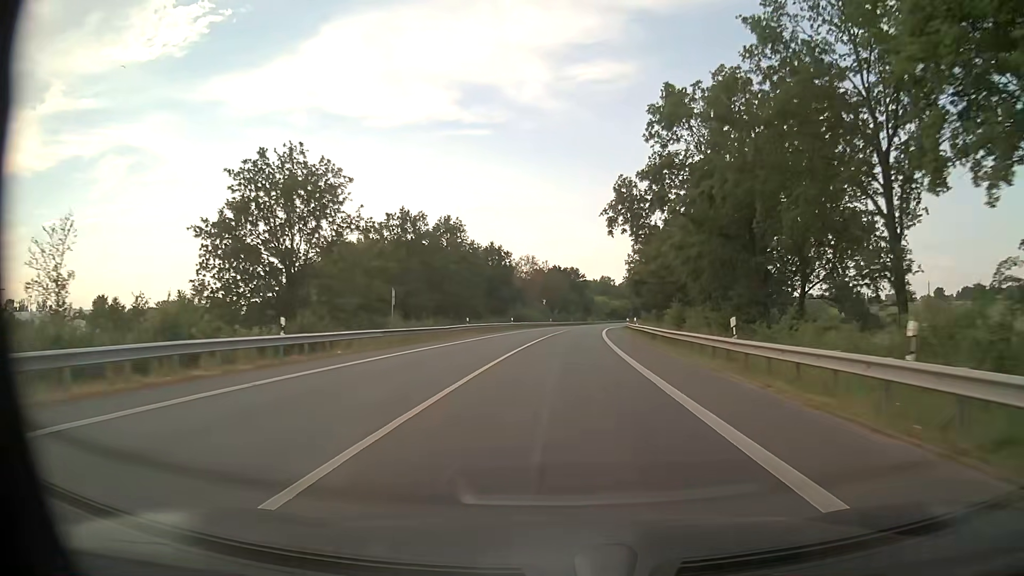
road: primary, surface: asphalt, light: Day
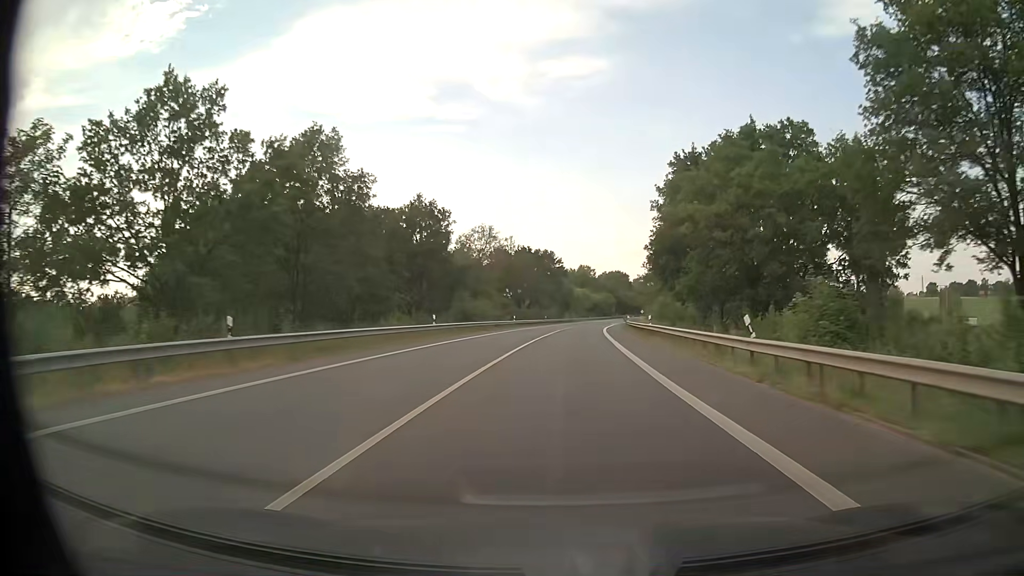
(+0.7, +35.1) m; +2°
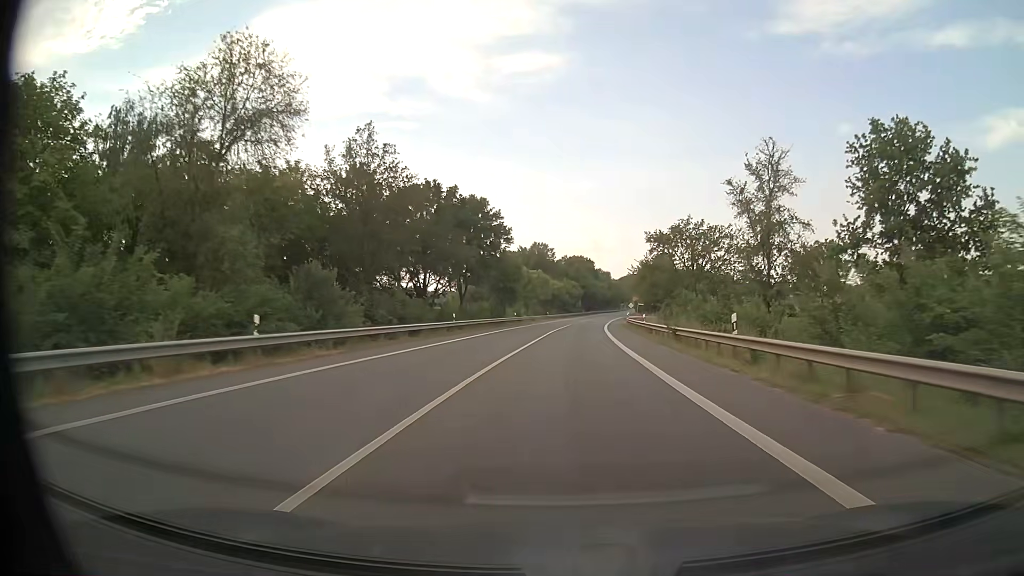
(+1.9, +58.4) m; +4°
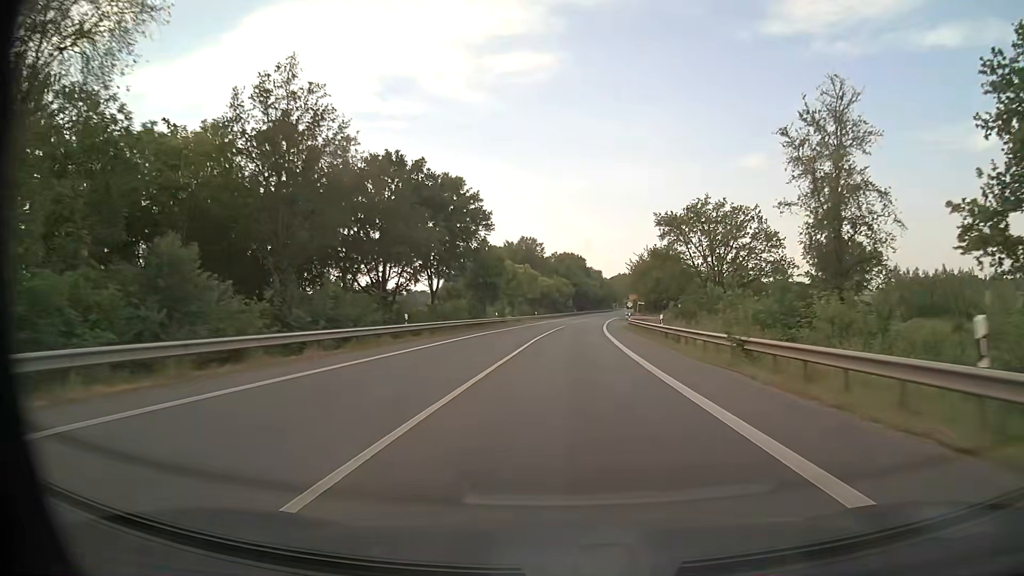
(+0.1, +11.7) m; +1°
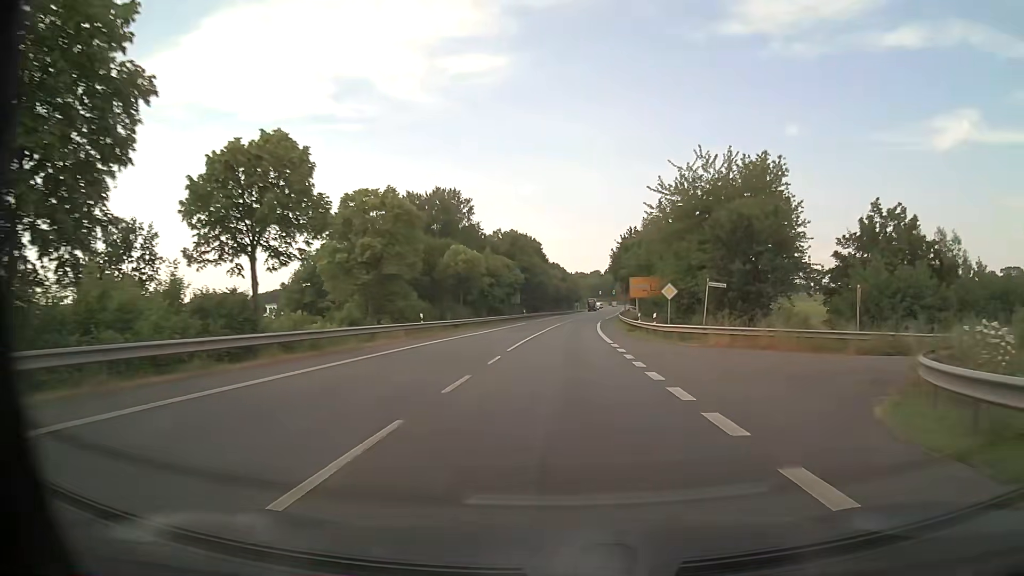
(+2.1, +58.4) m; +4°
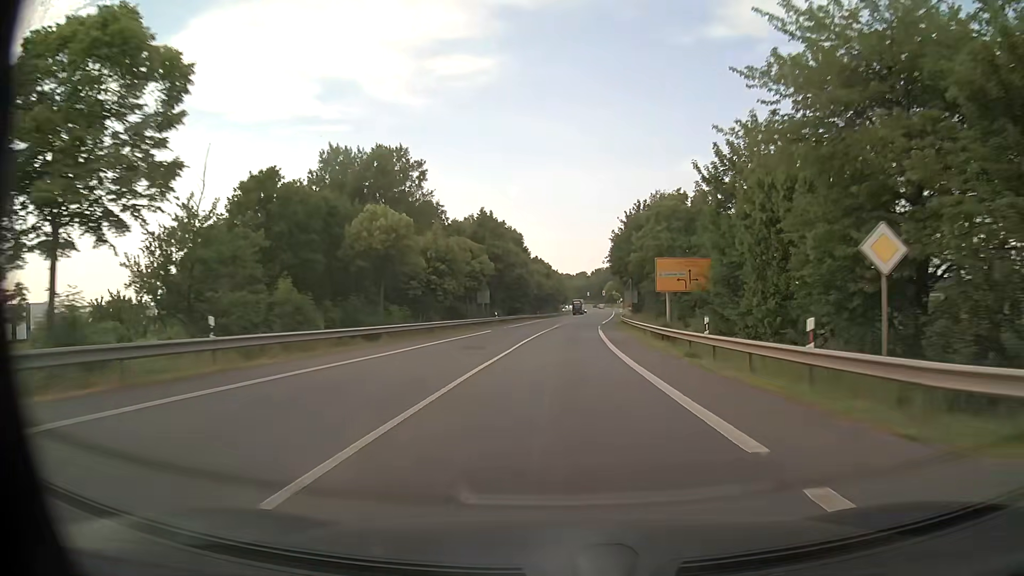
(+0.2, +23.3) m; +1°
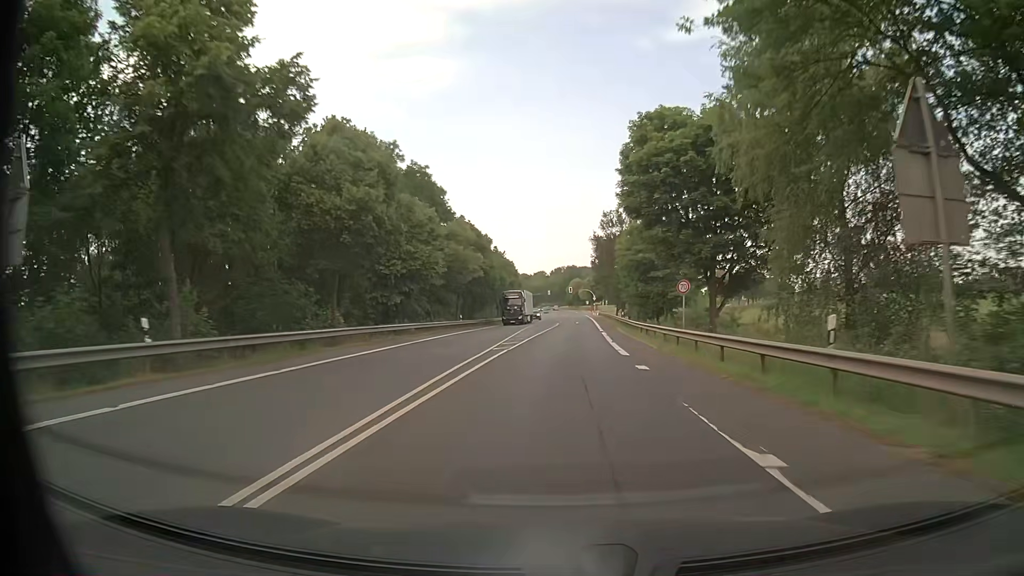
(+1.7, +58.0) m; +3°
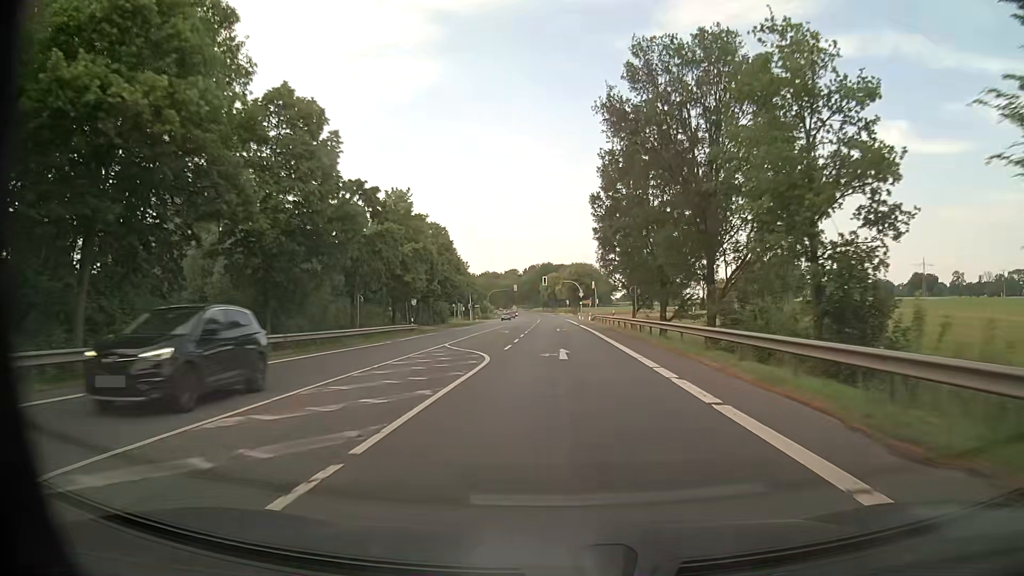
(+1.4, +58.0) m; +2°
(0, +10) (0, +20) (0, +30) (0, +40) (0, +50) (-1, +60) (-1, +70) (-1, +80) (-1, +90) (-1, +100) m
